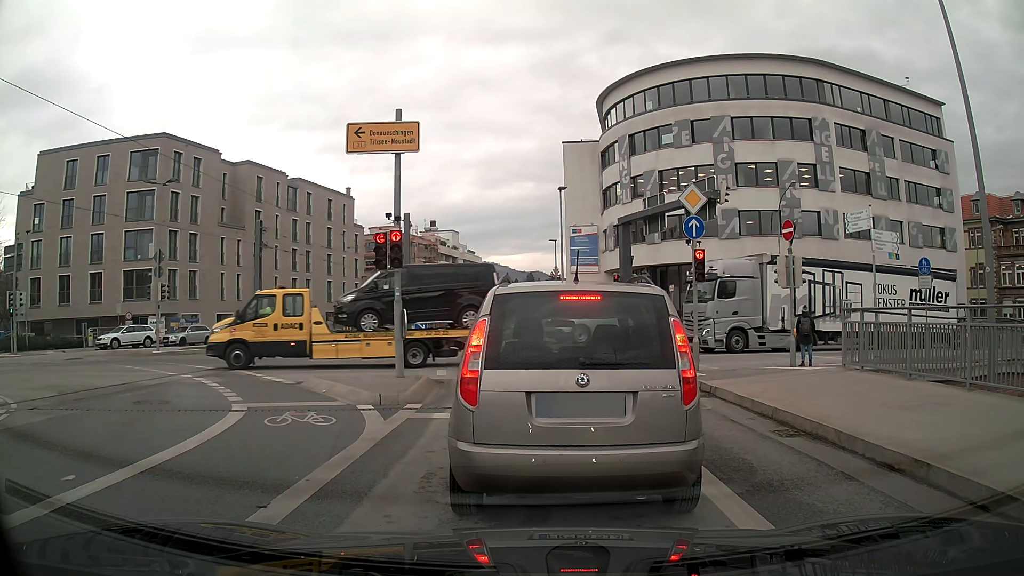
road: secondary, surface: asphalt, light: Day
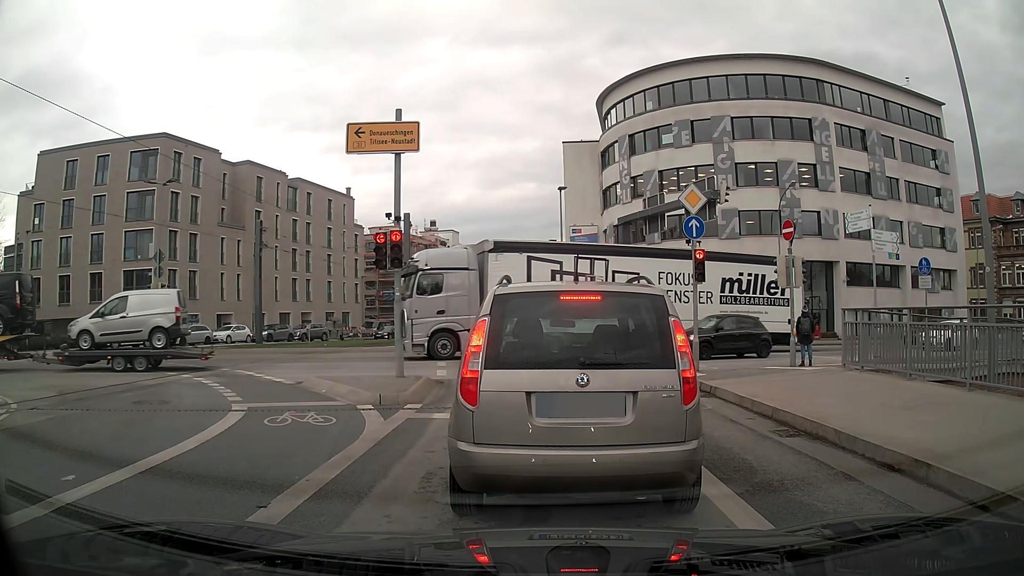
(0.0, 0.0) m; 0°
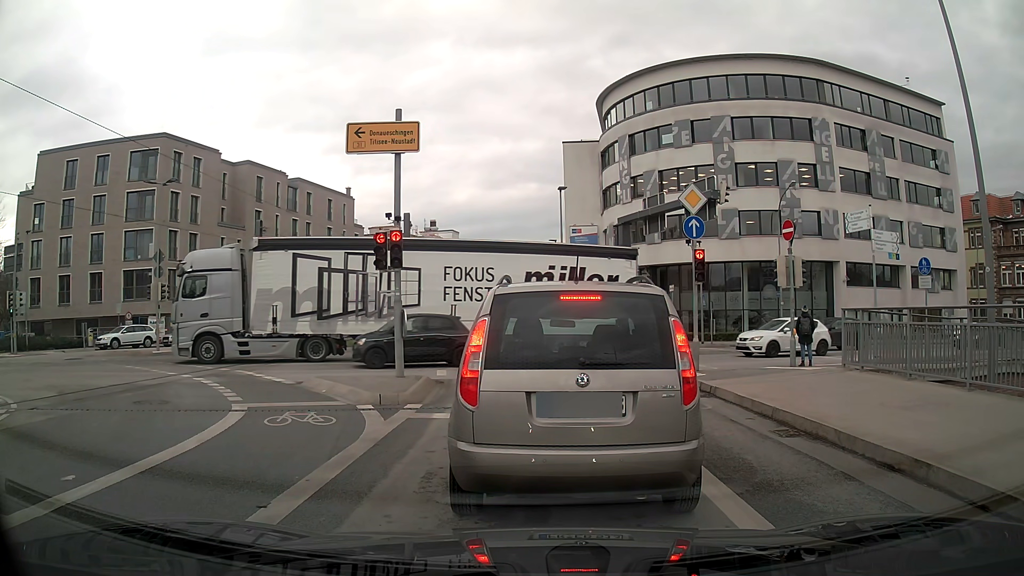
(0.0, 0.0) m; 0°
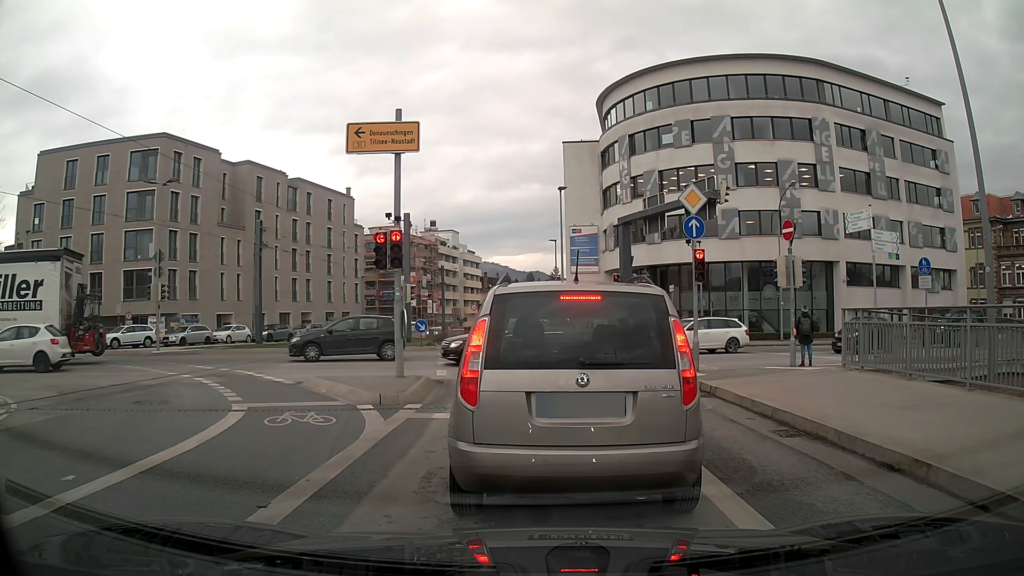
(0.0, 0.0) m; 0°
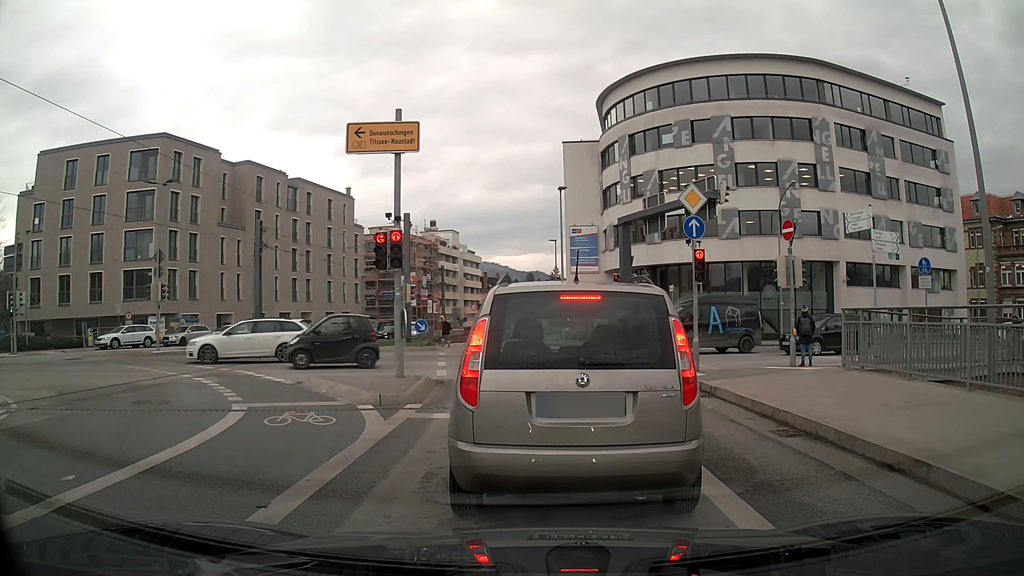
(0.0, 0.0) m; 0°
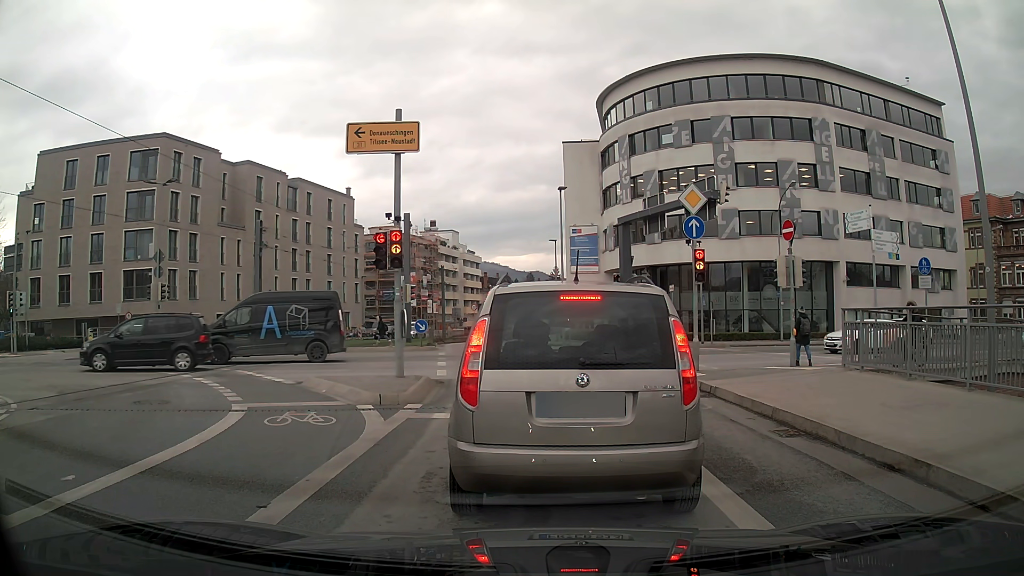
(0.0, 0.0) m; 0°
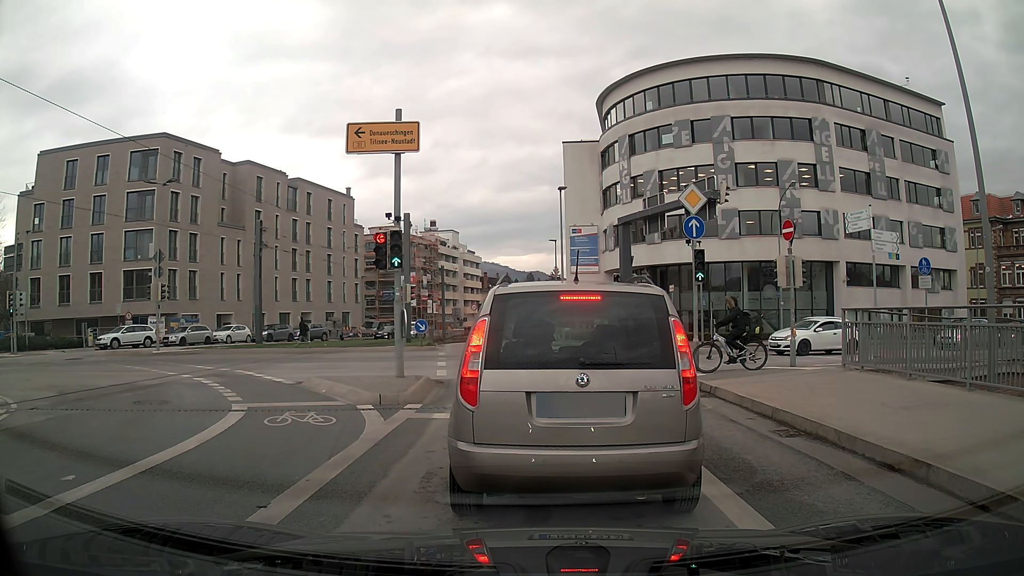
(0.0, 0.0) m; 0°
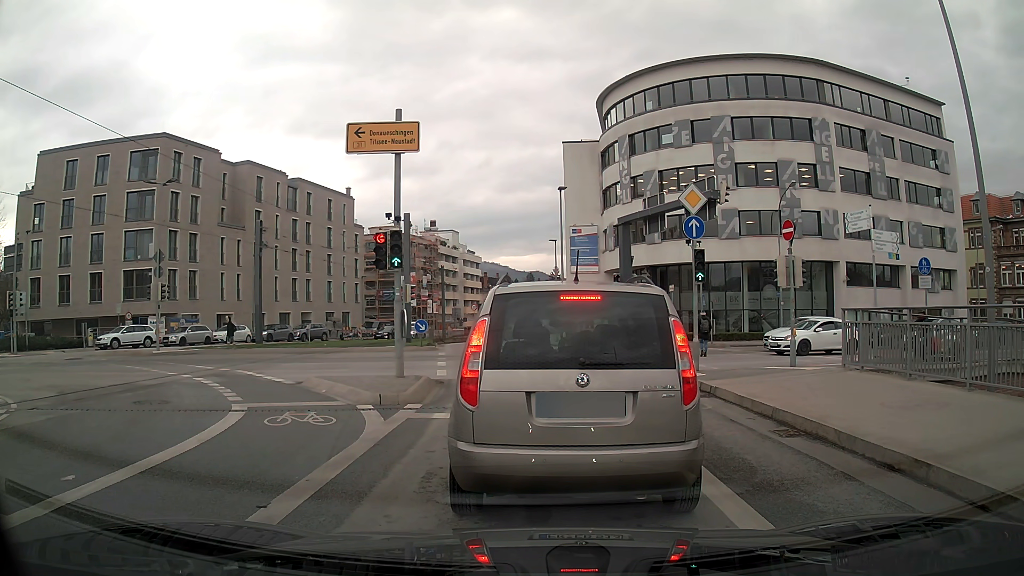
(0.0, 0.0) m; 0°
(0, +10) (-1, +20) (-2, +30) (-4, +40) (-4, +50) (-3, +60) (-2, +70) (0, +79) (+2, +89) (+3, +99) m
